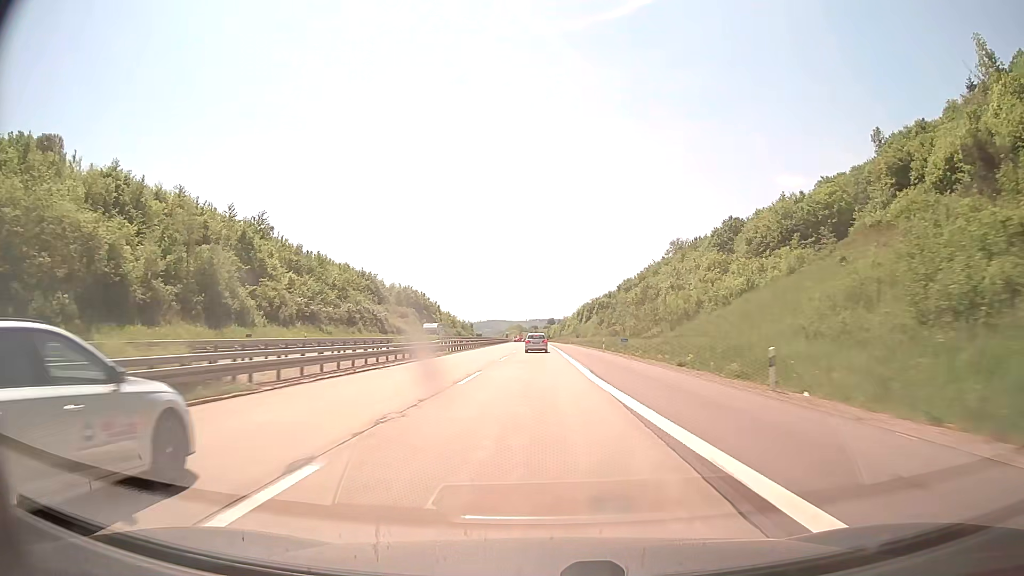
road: motorway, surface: concrete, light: Day
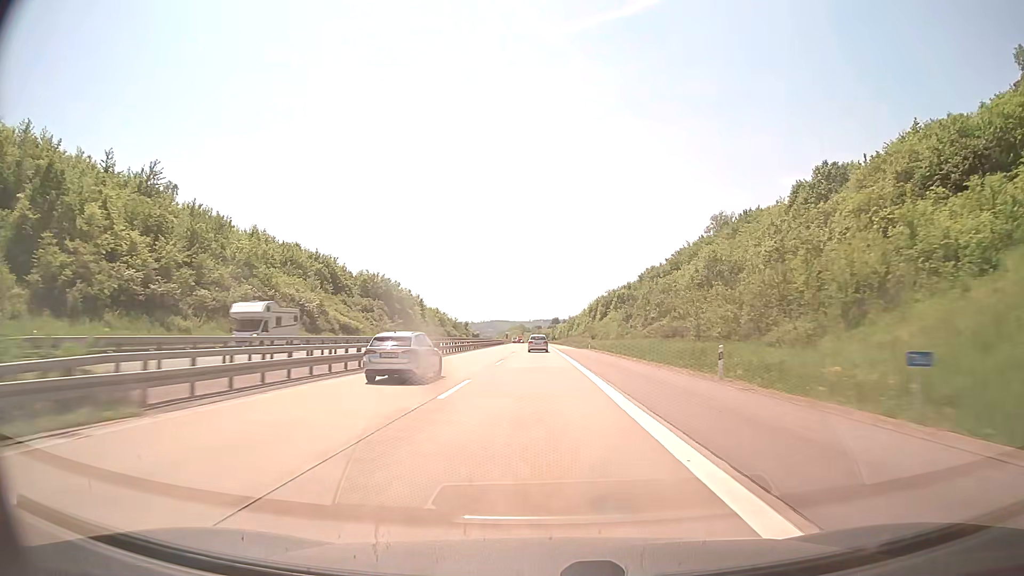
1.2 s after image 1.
(-0.2, +39.7) m; 0°
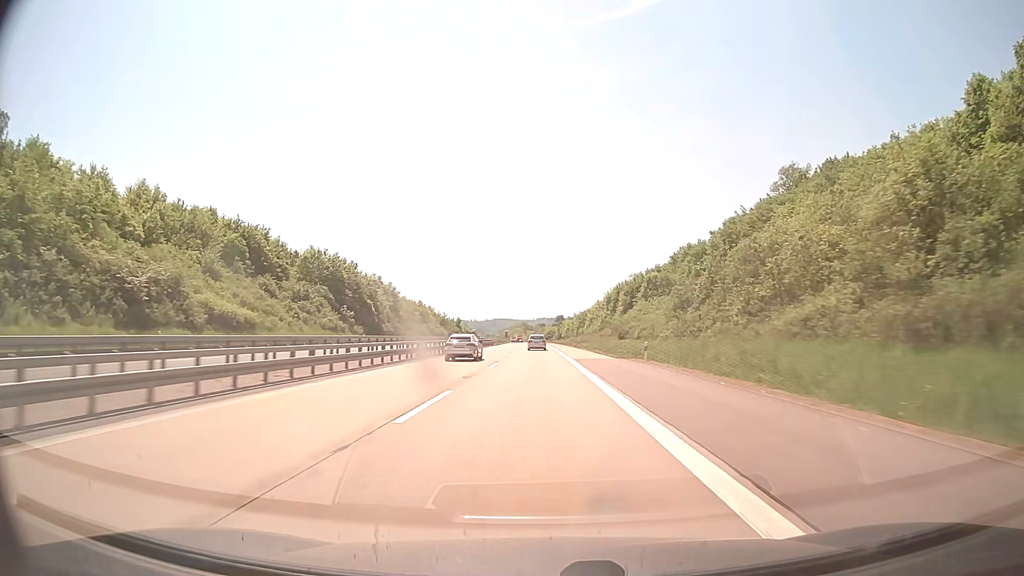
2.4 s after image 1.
(-0.2, +39.7) m; 0°
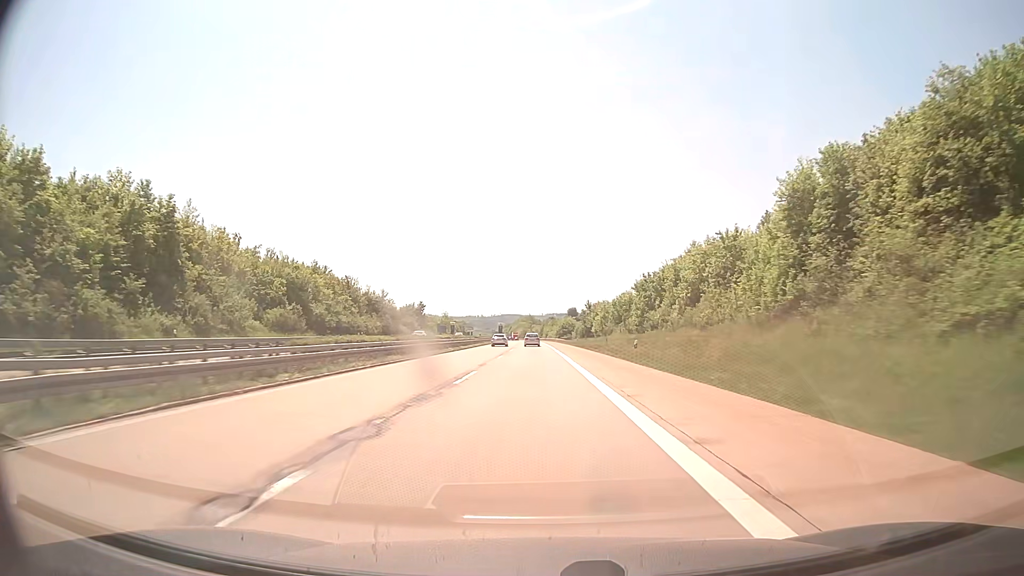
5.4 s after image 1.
(-0.8, +99.4) m; -1°
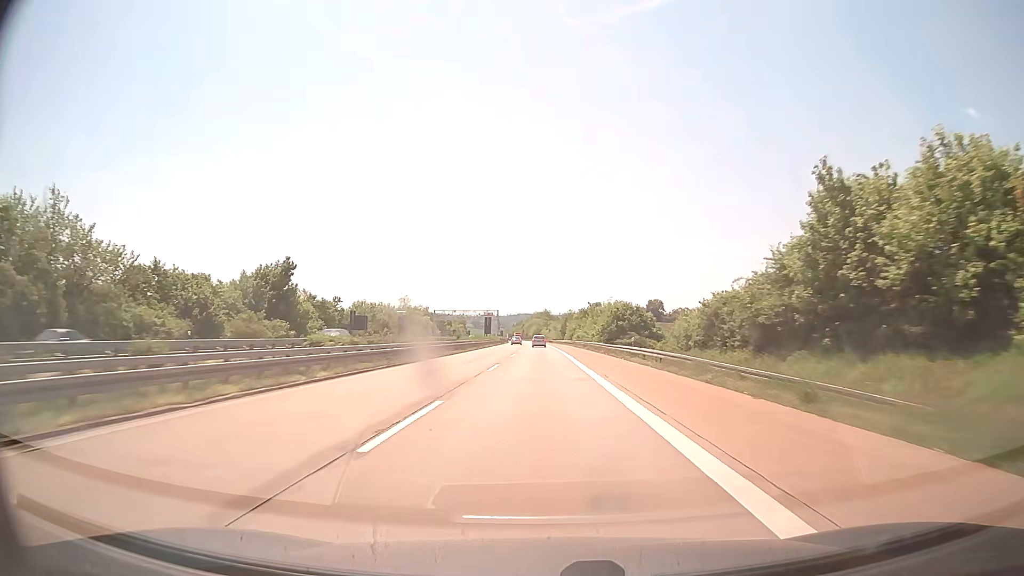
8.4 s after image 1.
(-1.2, +99.3) m; -1°
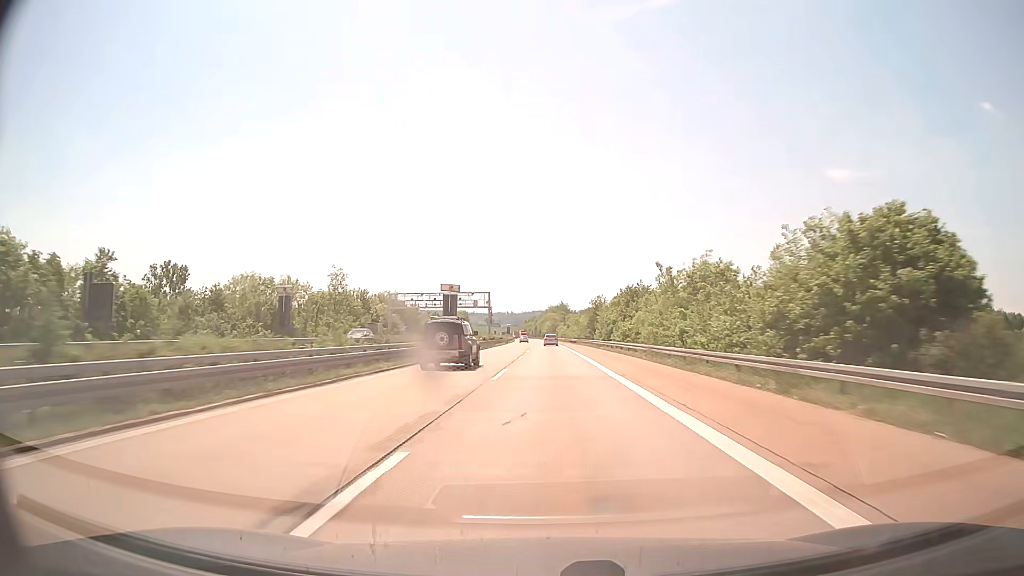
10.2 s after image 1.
(-0.6, +59.6) m; -1°
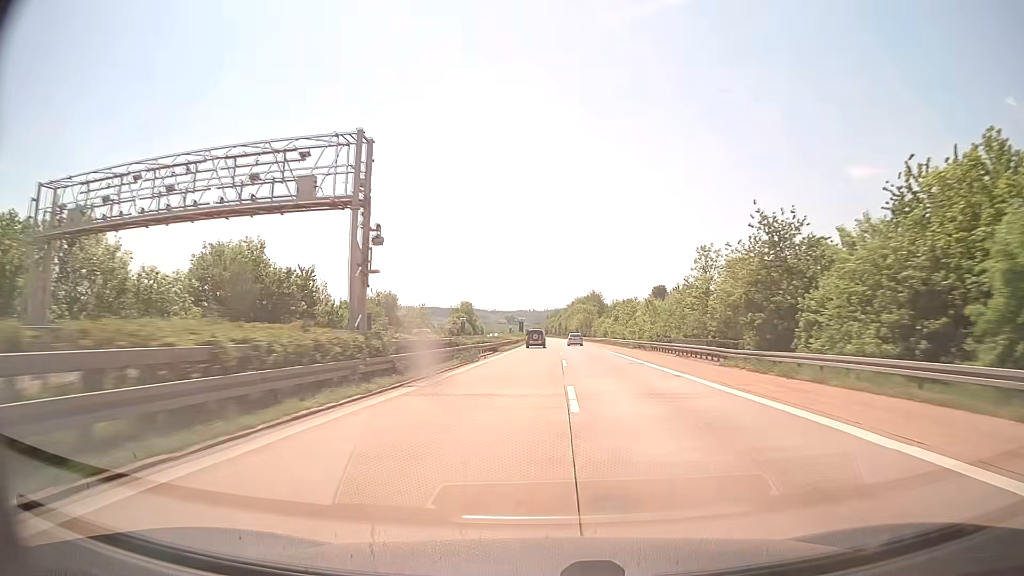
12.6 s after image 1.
(-1.8, +79.5) m; -2°
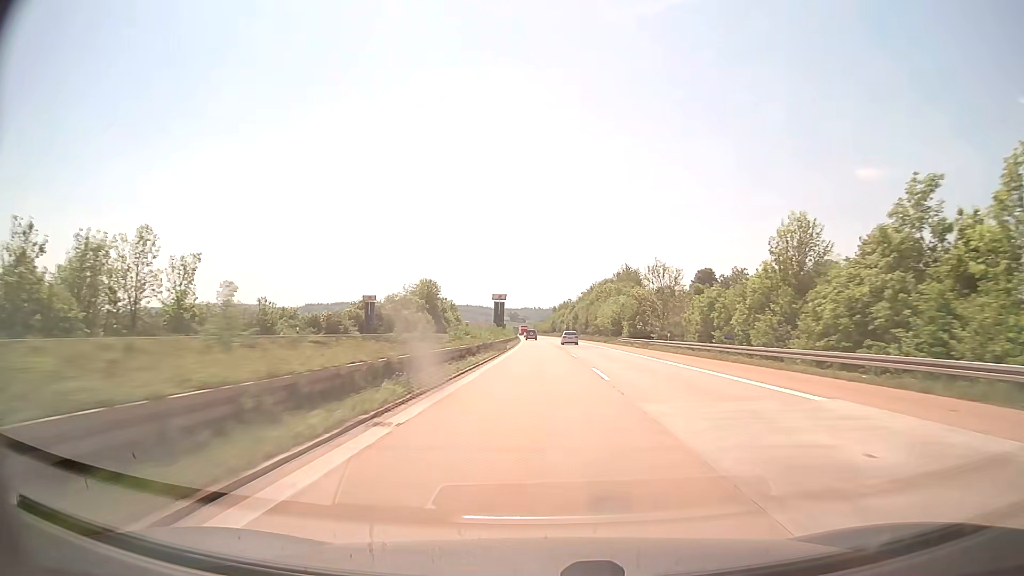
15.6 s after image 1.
(-0.2, +99.4) m; 0°
(0, +10) (0, +20) (0, +30) (0, +40) (0, +50) (0, +60) (-1, +70) (-1, +80) (-1, +90) (-1, +100) m
